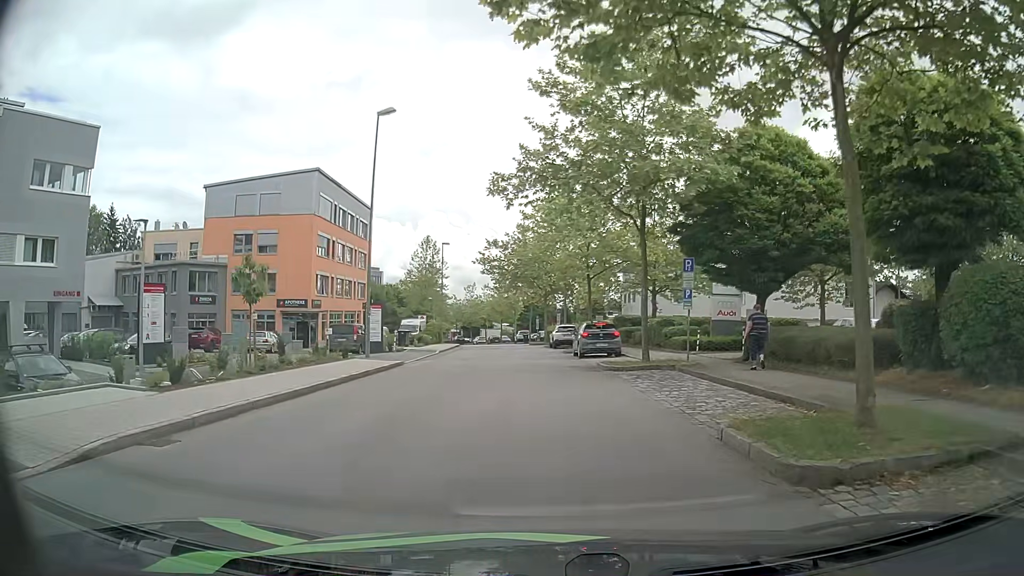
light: Day
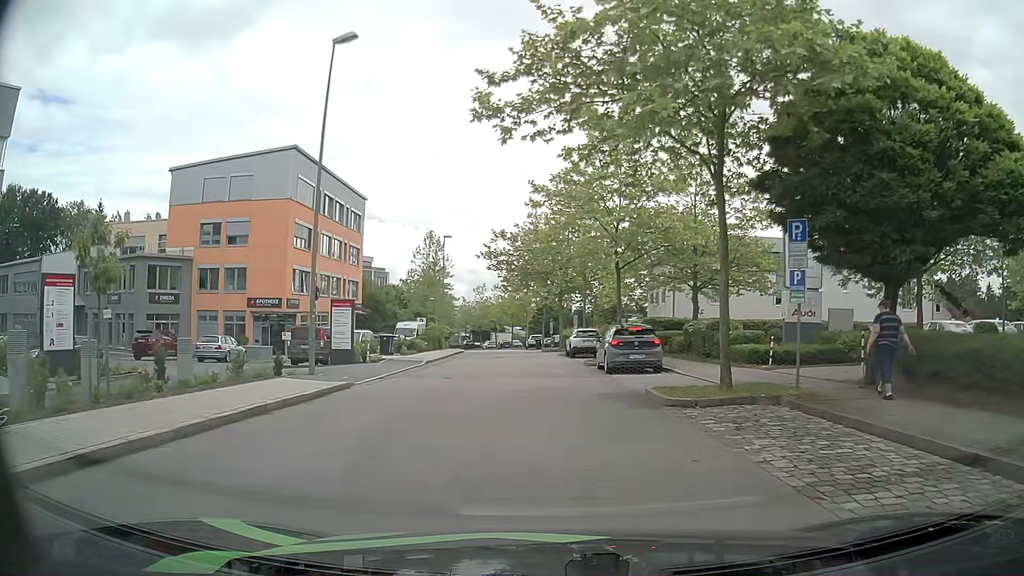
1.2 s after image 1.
(0.0, +8.1) m; 0°
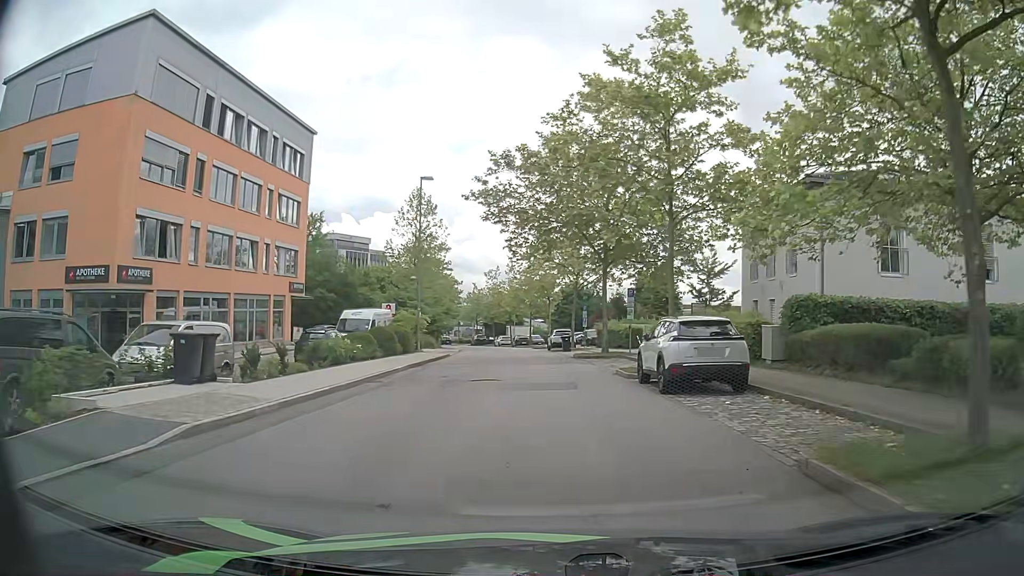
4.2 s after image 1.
(-0.6, +21.9) m; -2°
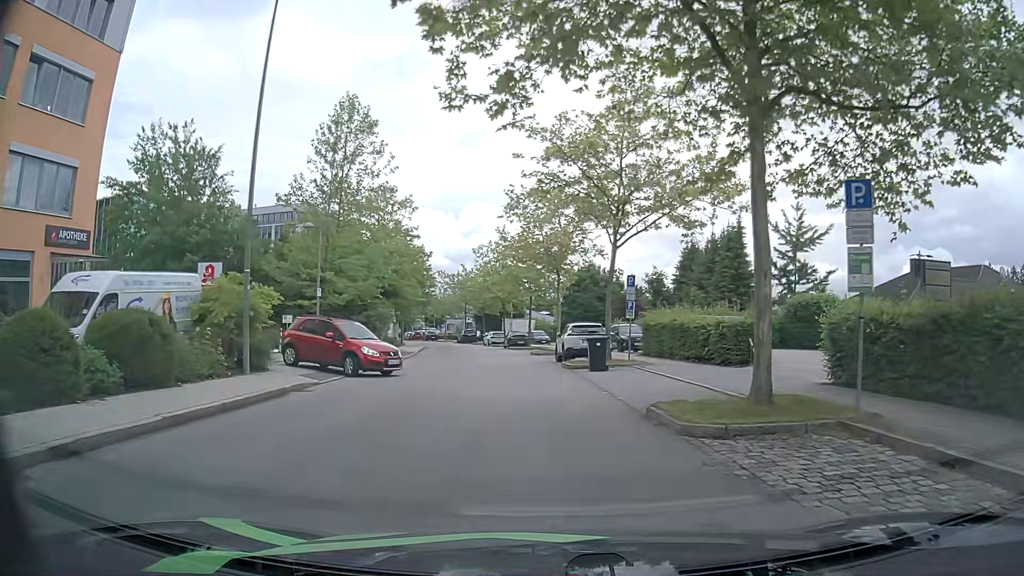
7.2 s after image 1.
(-0.1, +23.6) m; +1°
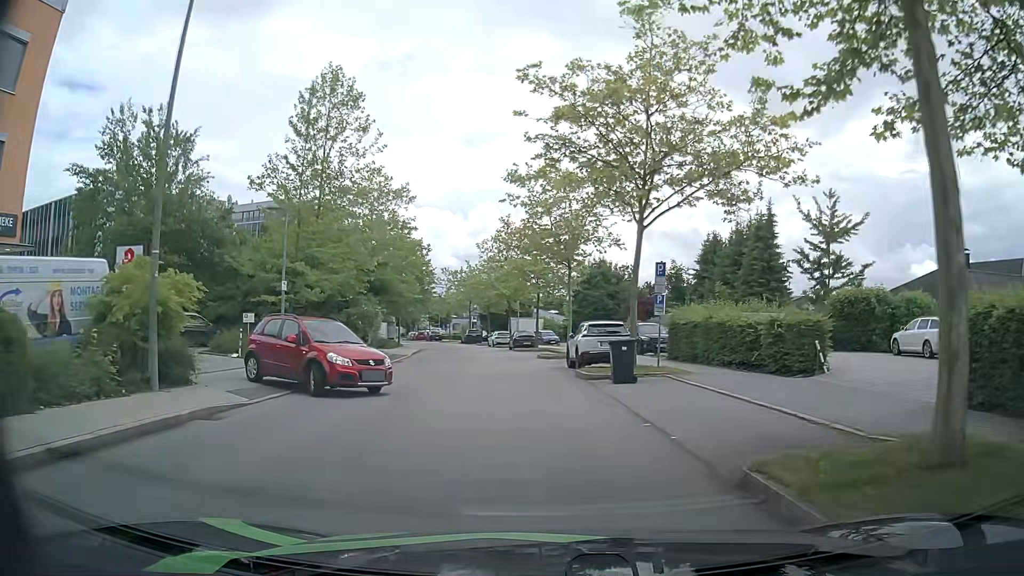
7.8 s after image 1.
(-0.1, +4.6) m; -1°
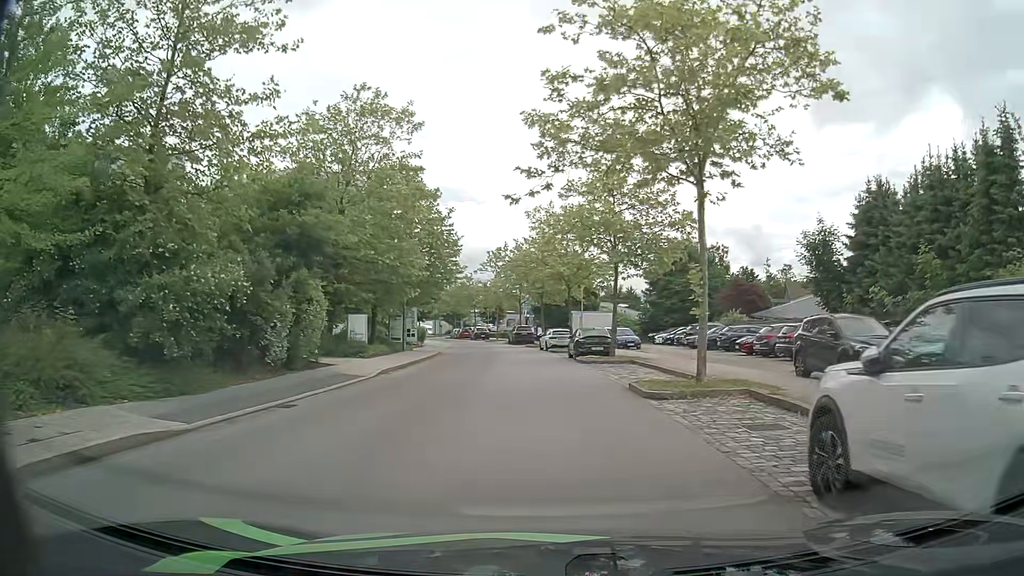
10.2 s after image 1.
(-0.7, +18.4) m; -6°
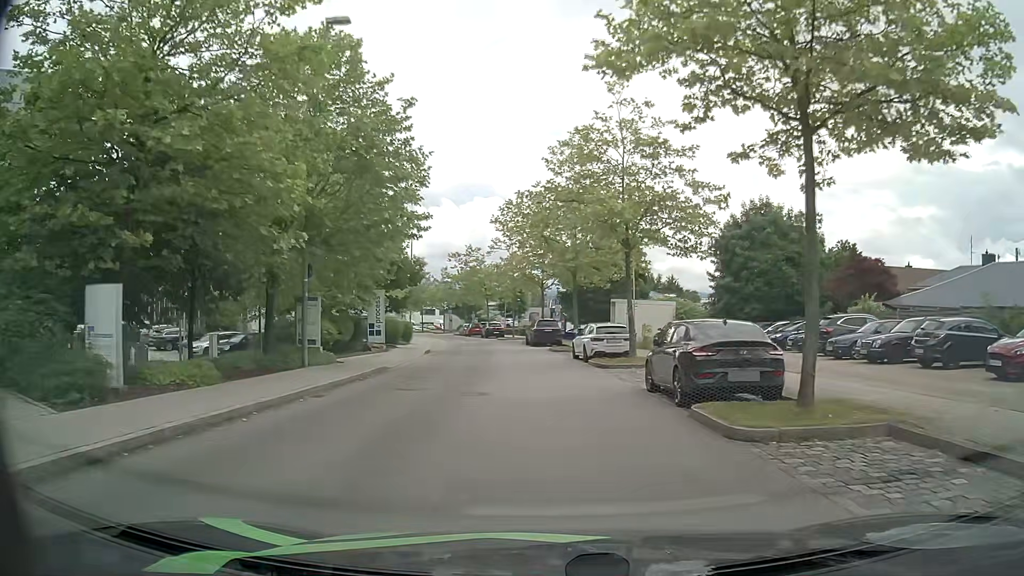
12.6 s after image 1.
(-0.3, +19.0) m; -2°
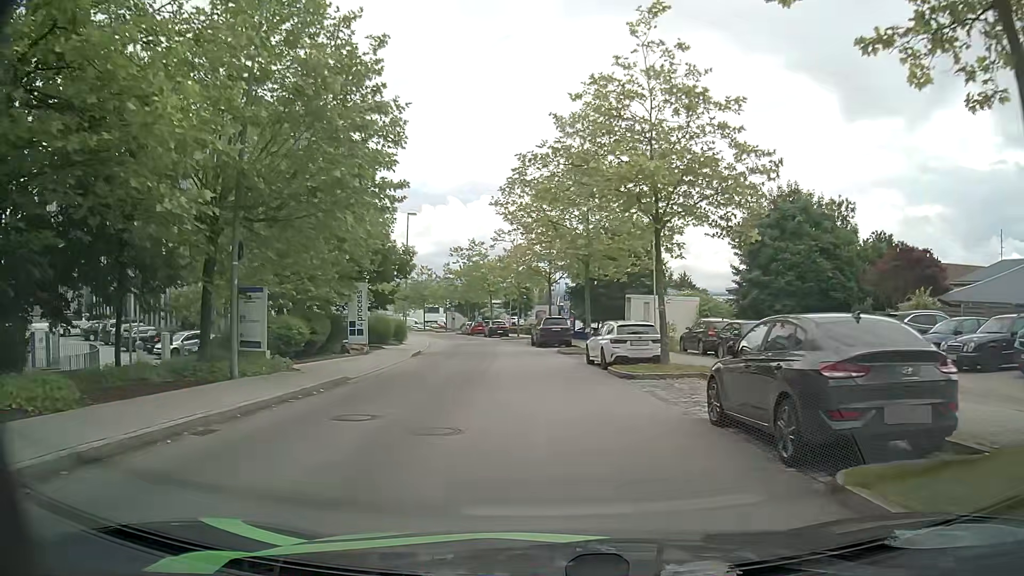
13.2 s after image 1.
(0.0, +4.9) m; 0°
(0, +10) (0, +20) (-1, +30) (-2, +40) (-3, +50) (-5, +60) (-8, +69) (-10, +79) (-13, +89) (-17, +98) m
